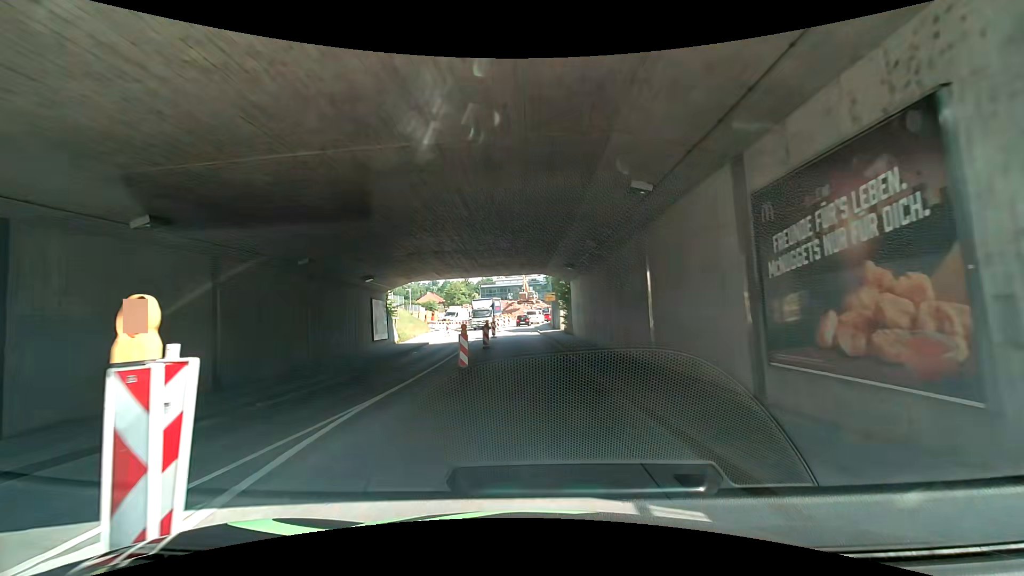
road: tertiary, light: Day
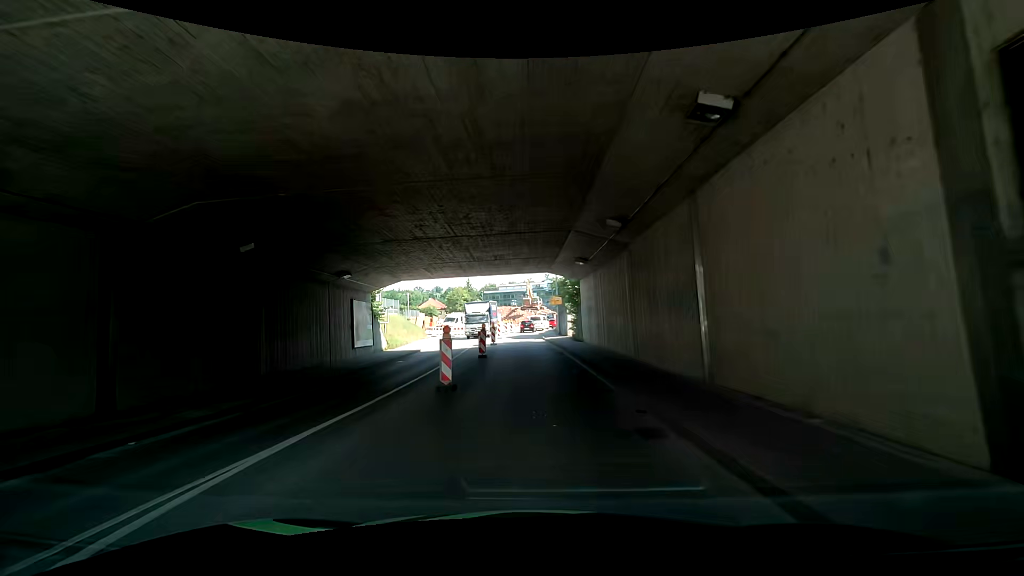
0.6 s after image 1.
(0.0, +4.1) m; 0°
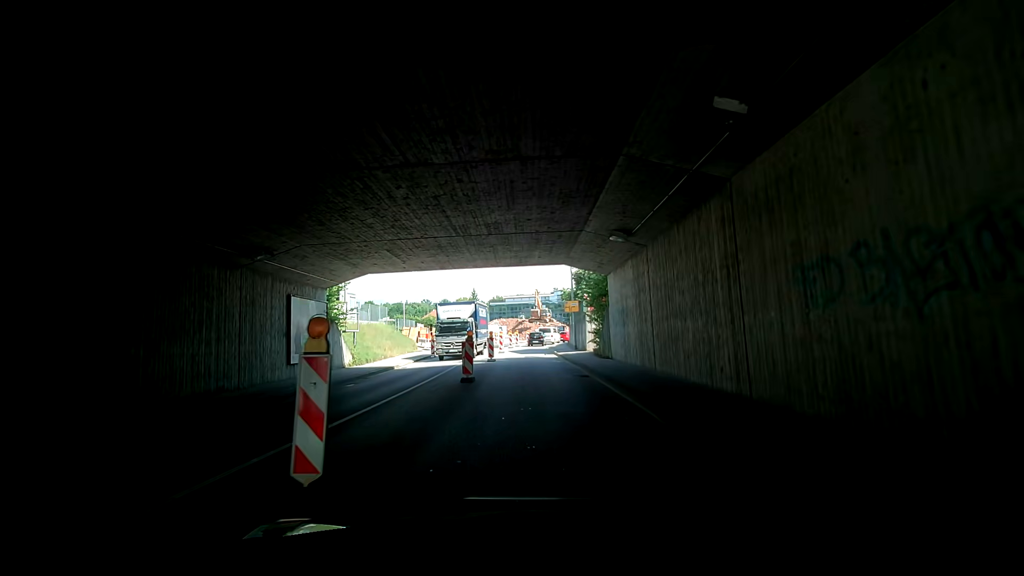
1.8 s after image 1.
(+0.1, +8.2) m; +2°
